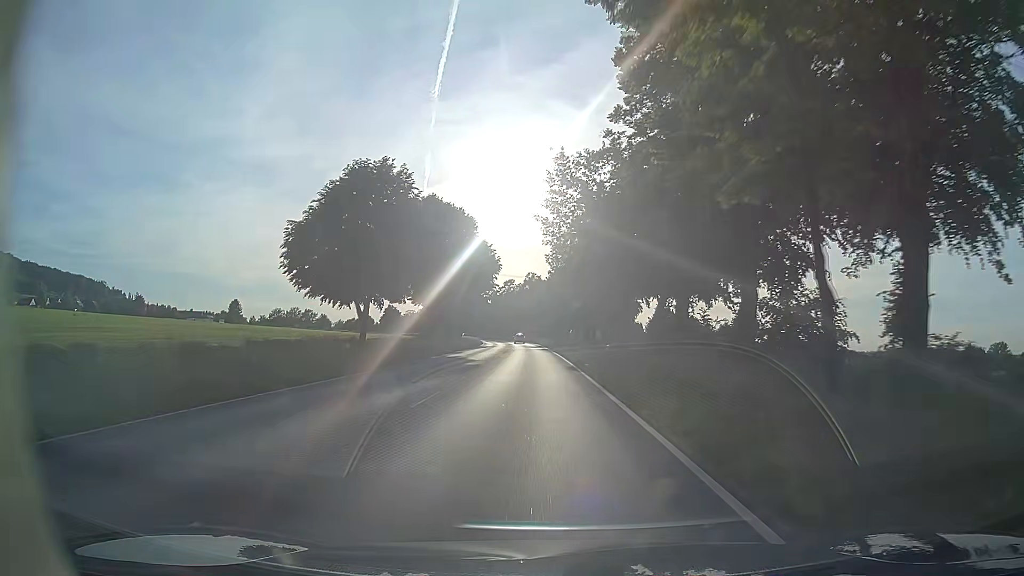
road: primary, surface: asphalt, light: Day
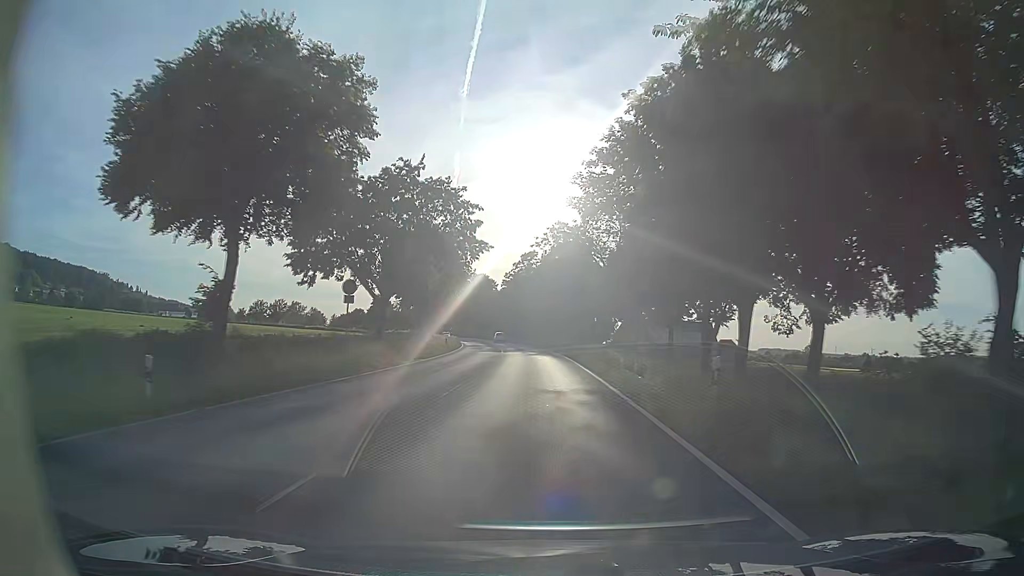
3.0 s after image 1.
(-2.1, +70.2) m; -3°
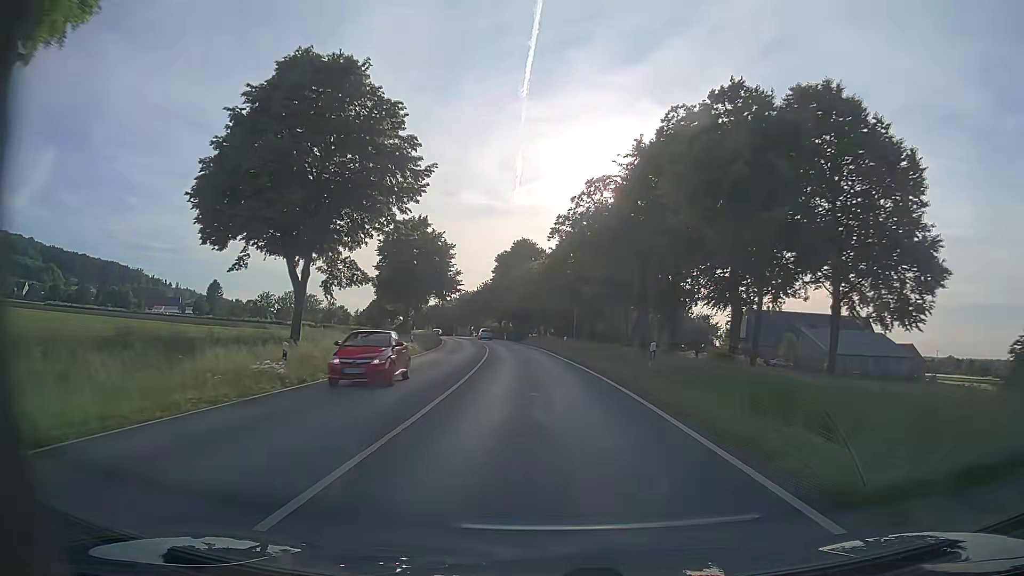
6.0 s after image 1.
(-2.6, +67.0) m; -5°
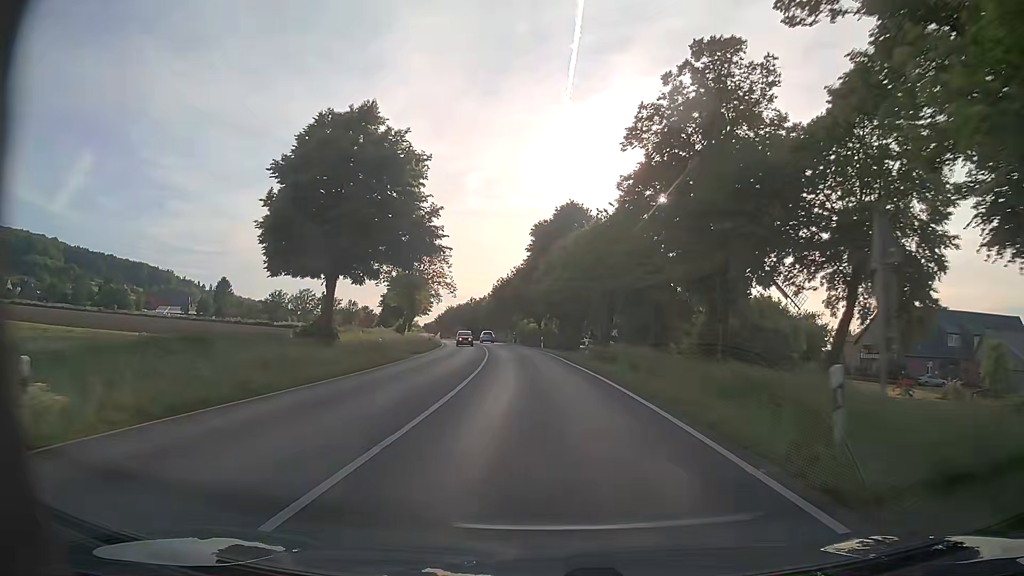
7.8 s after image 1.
(-1.4, +35.9) m; -4°
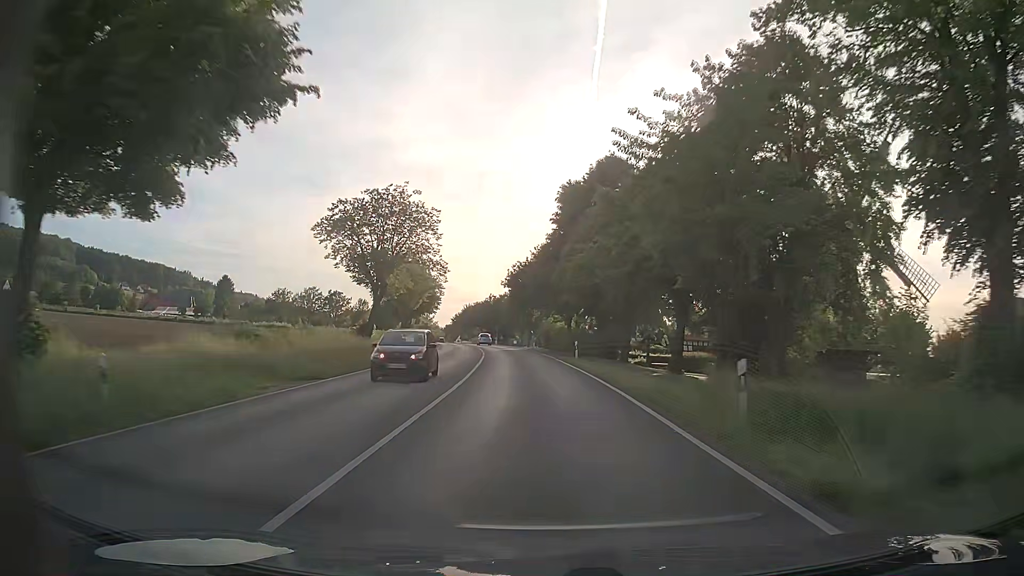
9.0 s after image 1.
(-0.5, +22.7) m; -2°
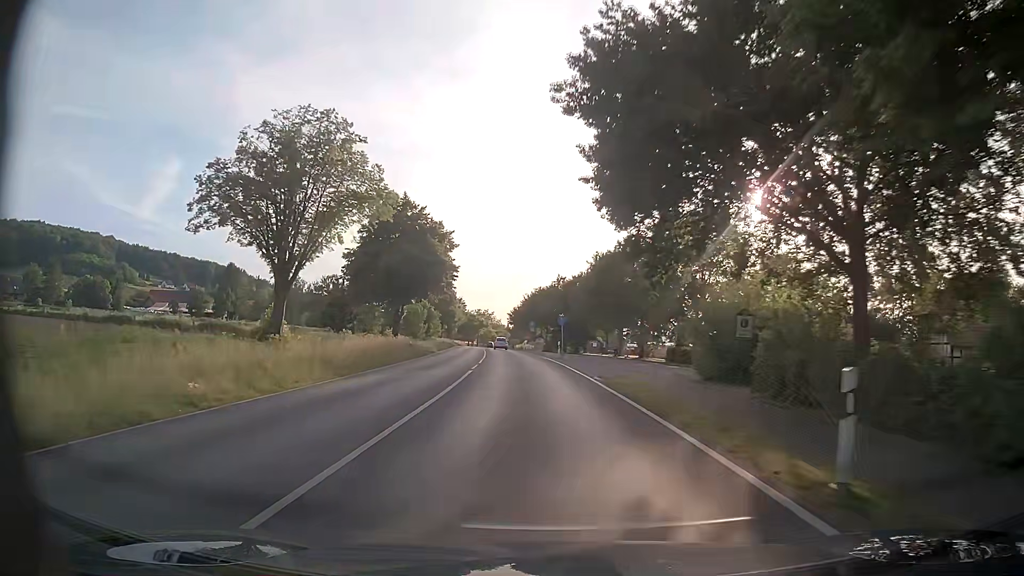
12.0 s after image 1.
(-2.9, +55.3) m; -6°
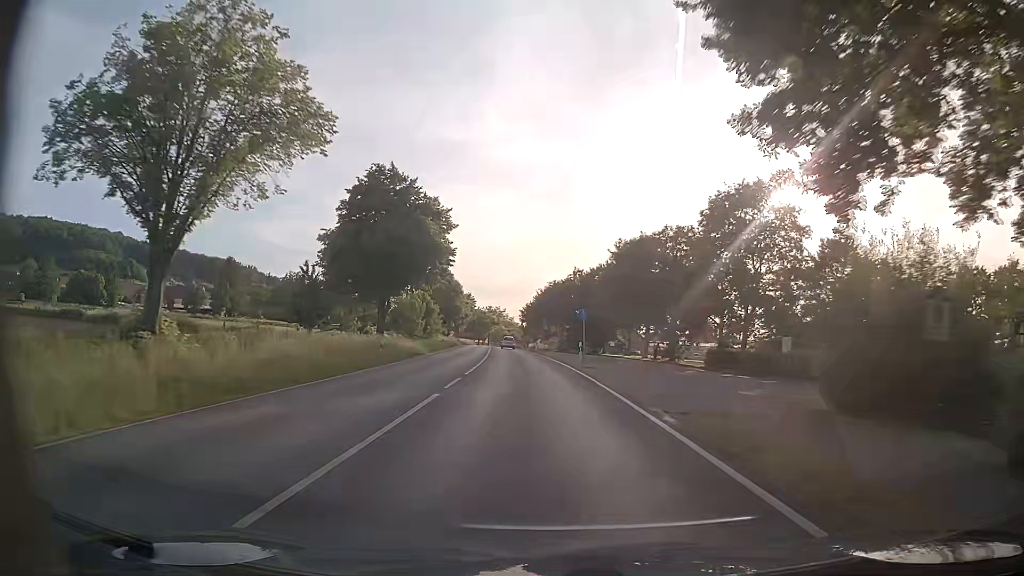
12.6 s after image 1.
(-0.2, +10.8) m; -2°
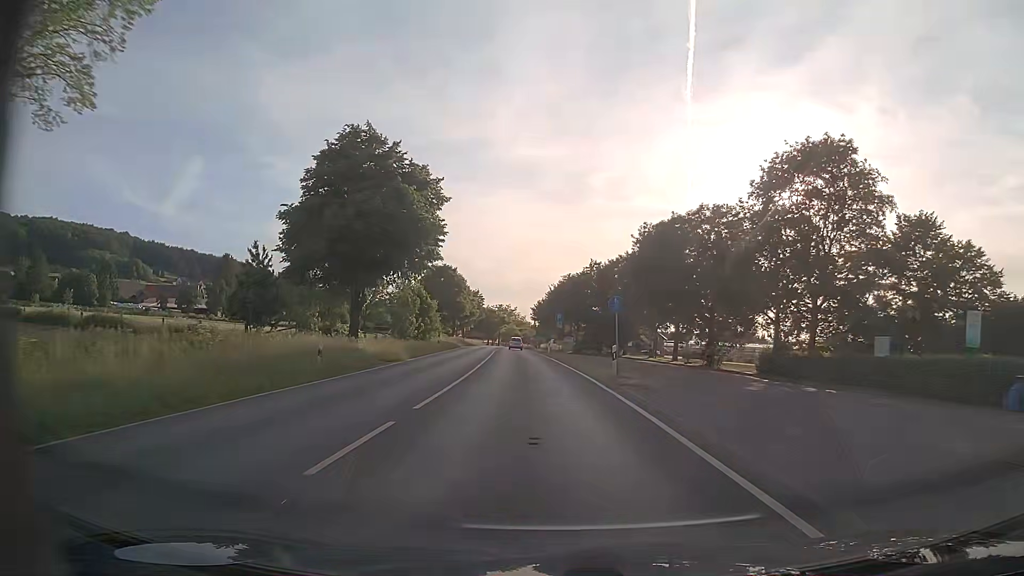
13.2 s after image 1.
(-0.1, +10.6) m; -1°
(0, +10) (0, +20) (-1, +30) (-1, +40) (-2, +50) (-2, +60) (-3, +70) (-4, +80) (-4, +90) (-5, +100) m
